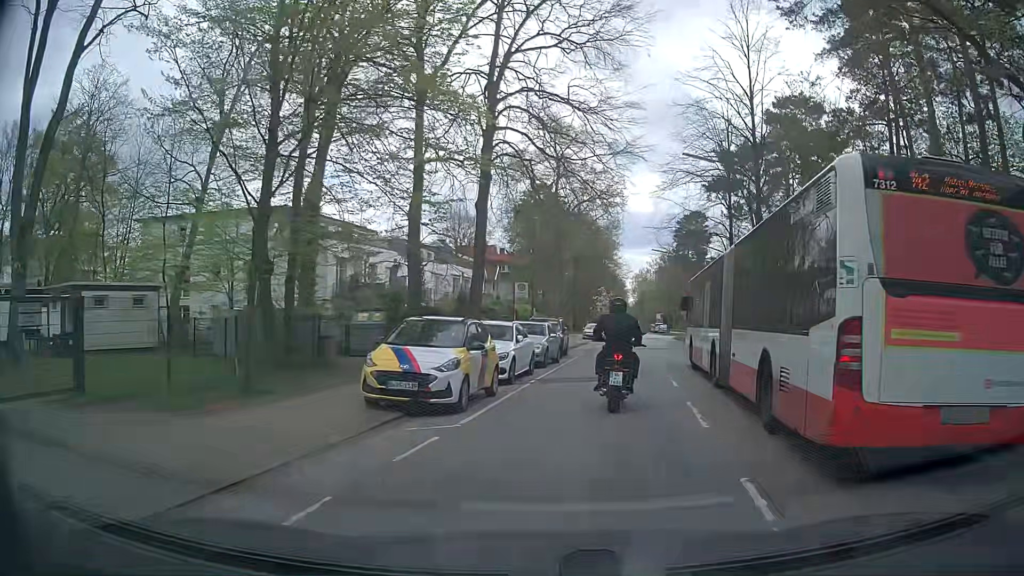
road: tertiary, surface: asphalt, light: Day
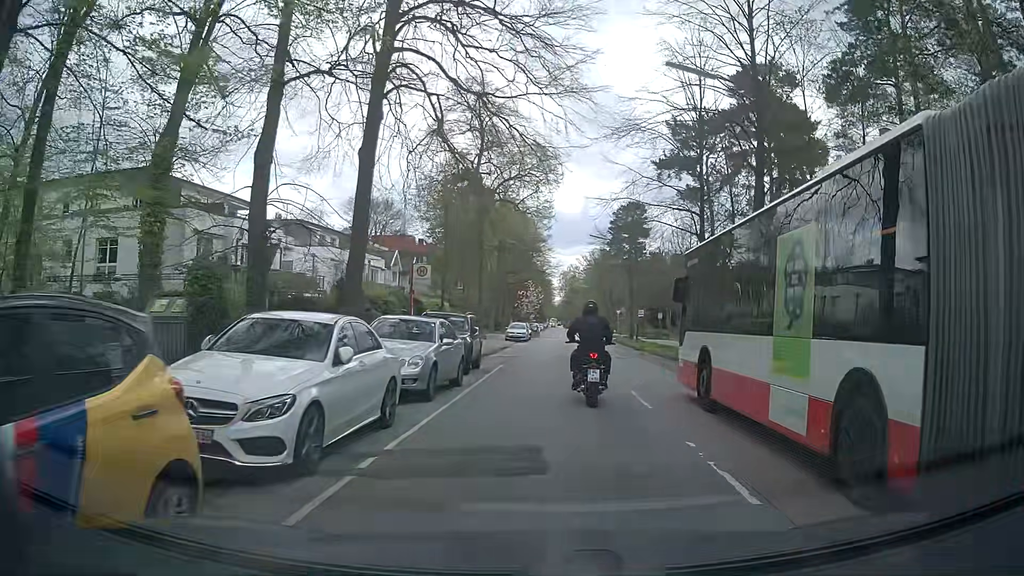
(+0.7, +9.8) m; +9°
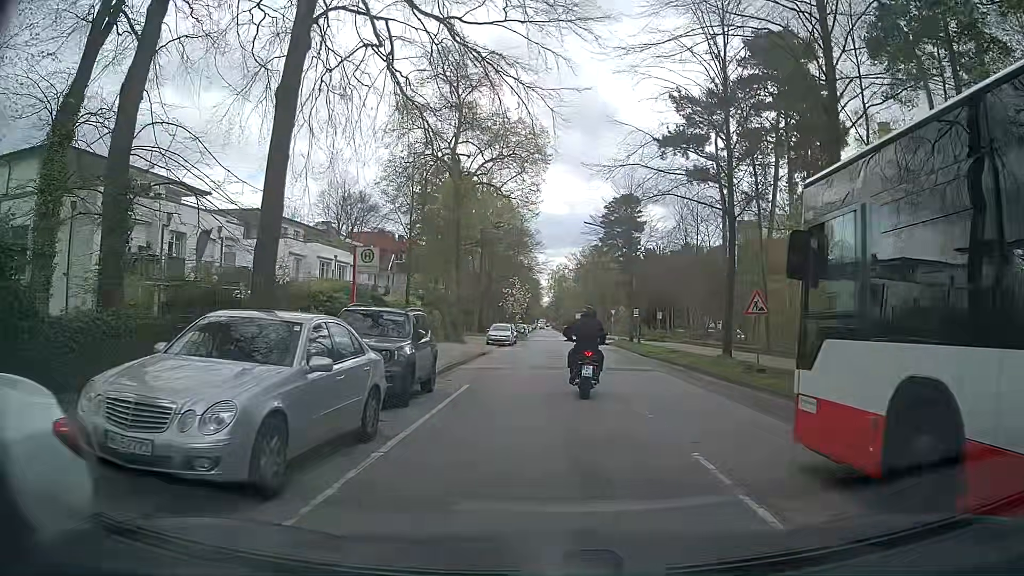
(+0.1, +6.9) m; +2°
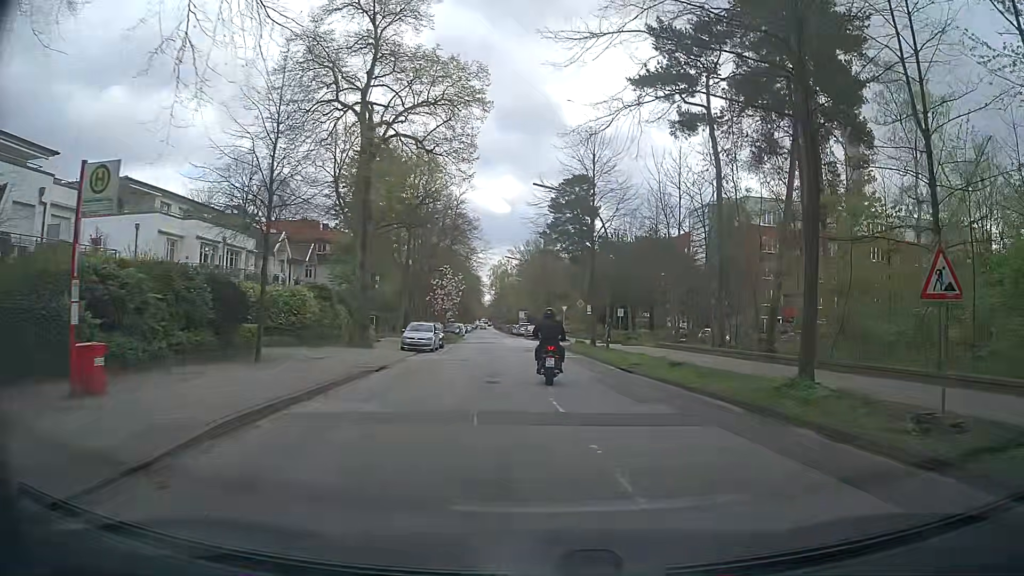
(+0.3, +11.7) m; +3°
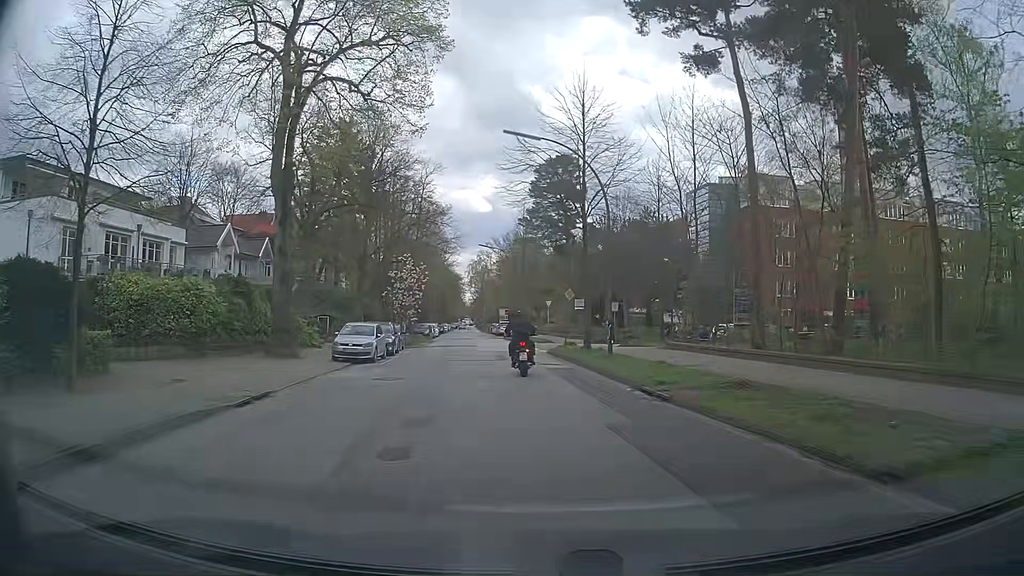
(+0.2, +8.7) m; 0°
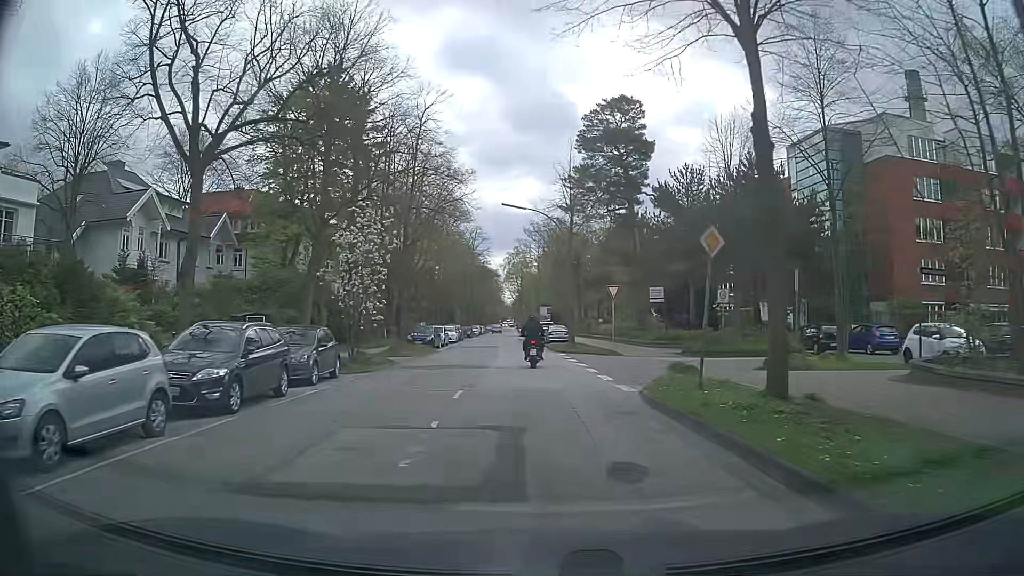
(+0.1, +19.6) m; -1°
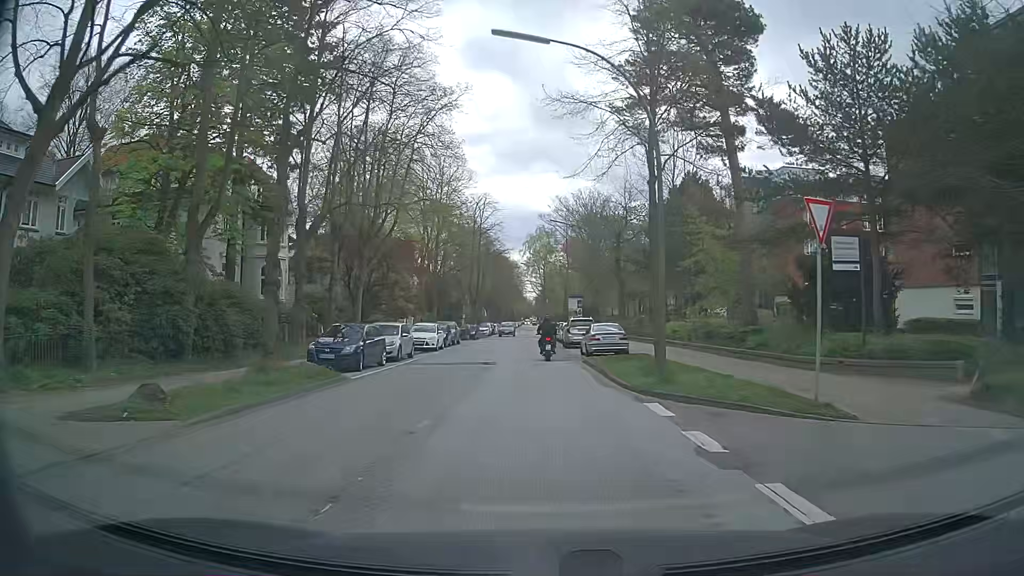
(-0.7, +21.9) m; -3°
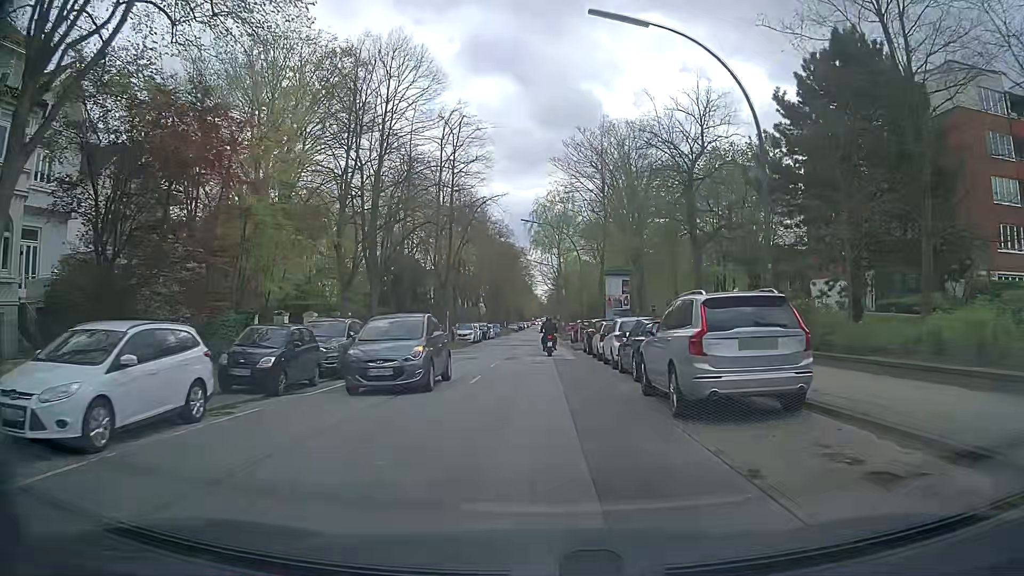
(-0.1, +29.5) m; -1°
(0, +10) (0, +20) (0, +30) (0, +40) (0, +50) (0, +60) (0, +70) (0, +80) (0, +90) (0, +100) m
